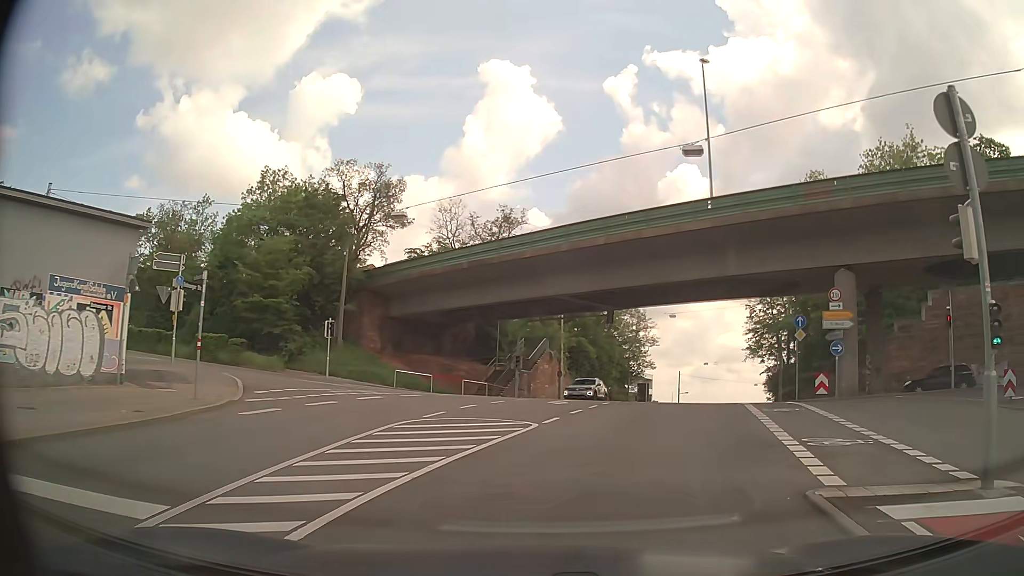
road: secondary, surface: asphalt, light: Day
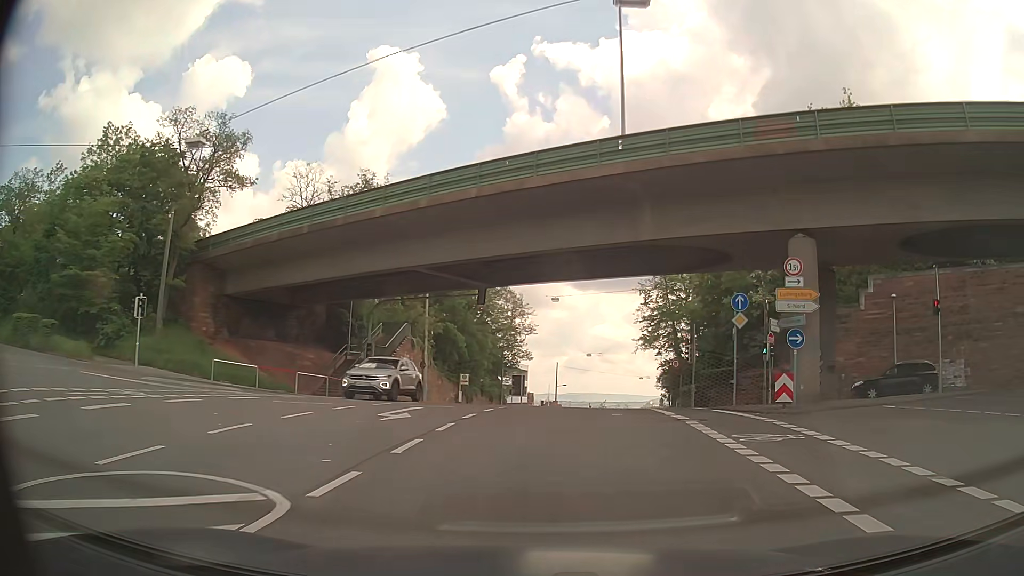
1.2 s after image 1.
(+0.8, +8.3) m; +11°
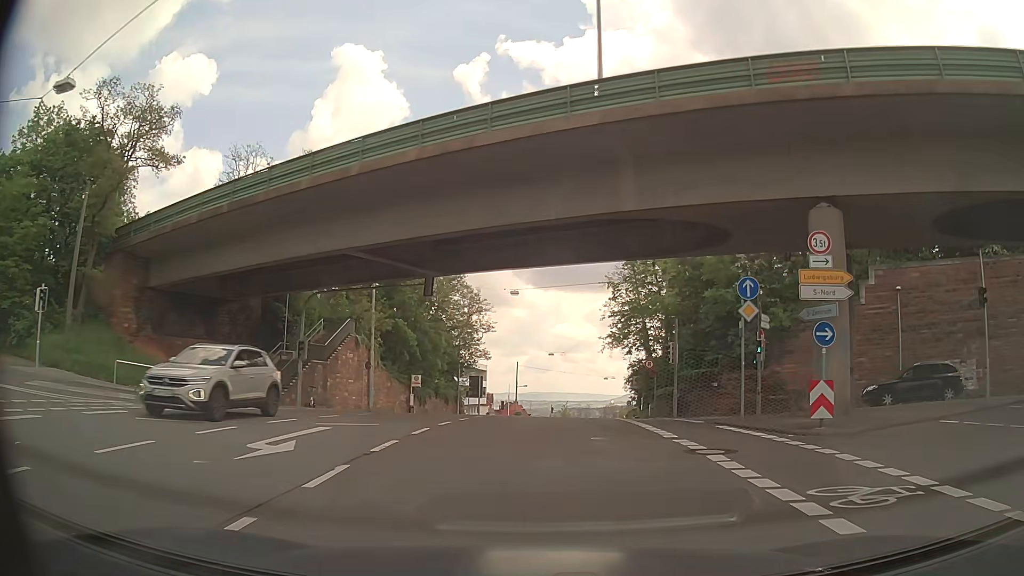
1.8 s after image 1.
(+0.2, +5.1) m; +3°
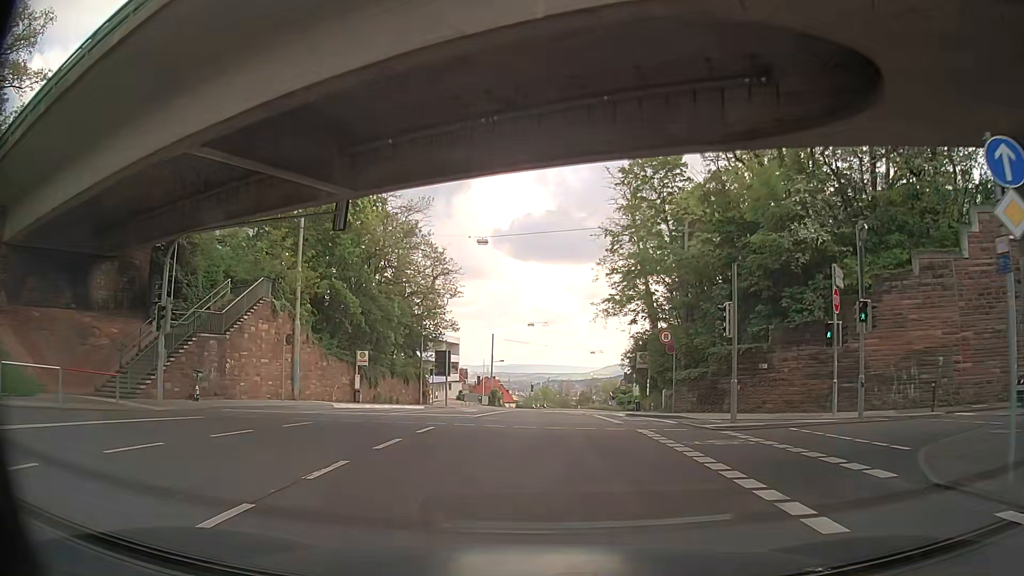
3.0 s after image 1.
(+0.2, +11.6) m; +2°
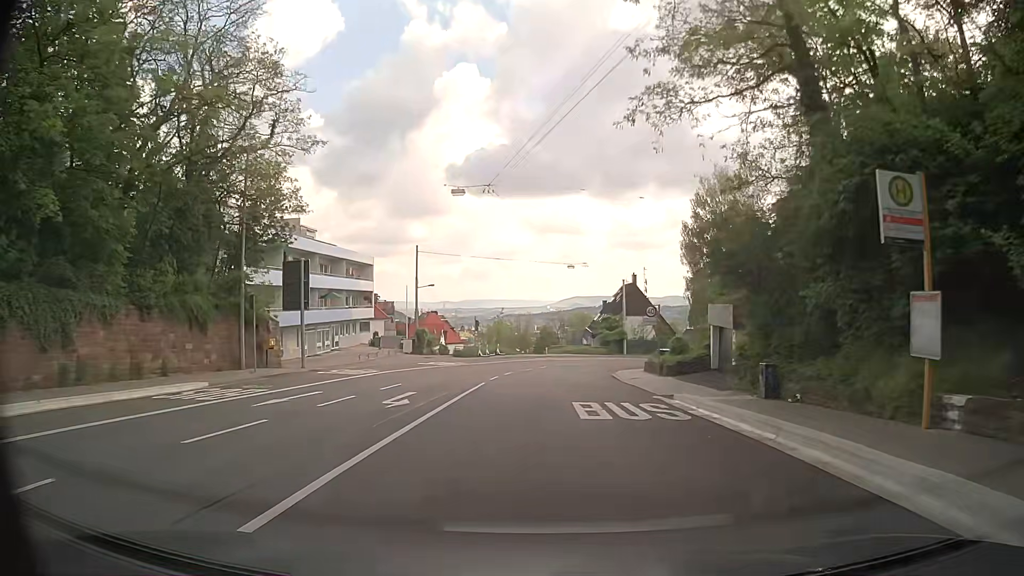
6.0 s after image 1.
(+0.7, +32.1) m; +4°
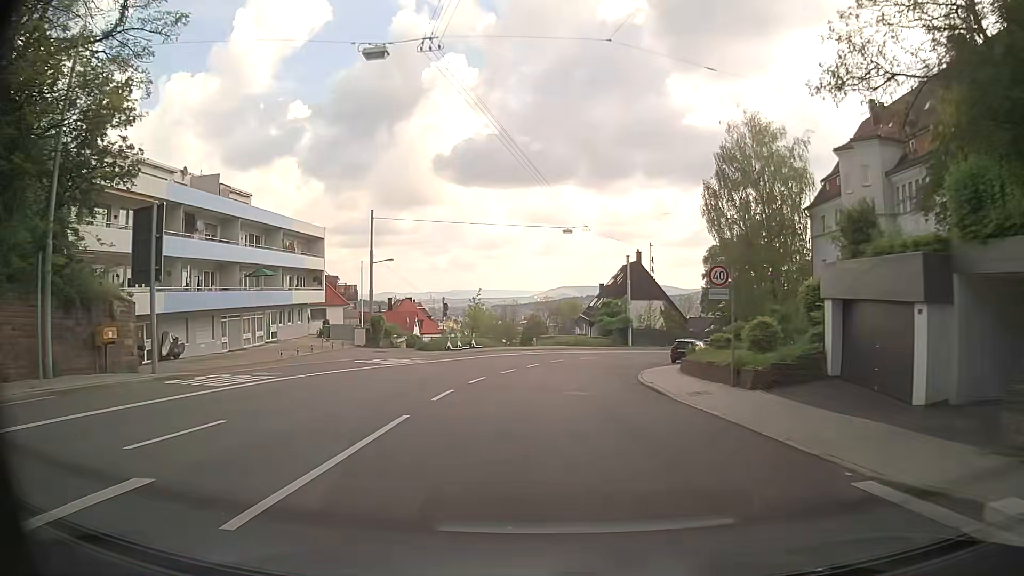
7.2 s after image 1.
(0.0, +13.3) m; +1°
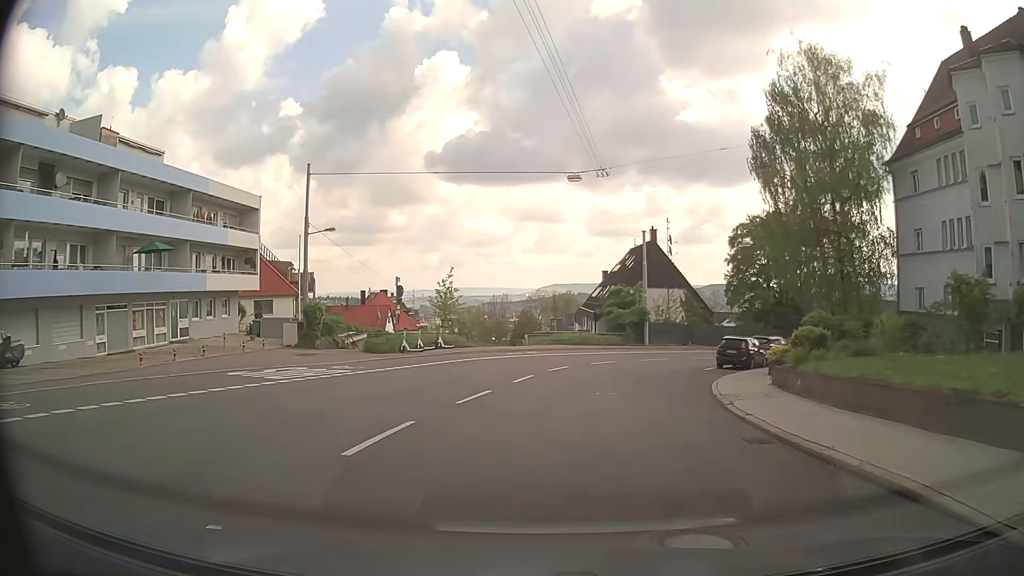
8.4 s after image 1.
(0.0, +13.3) m; 0°
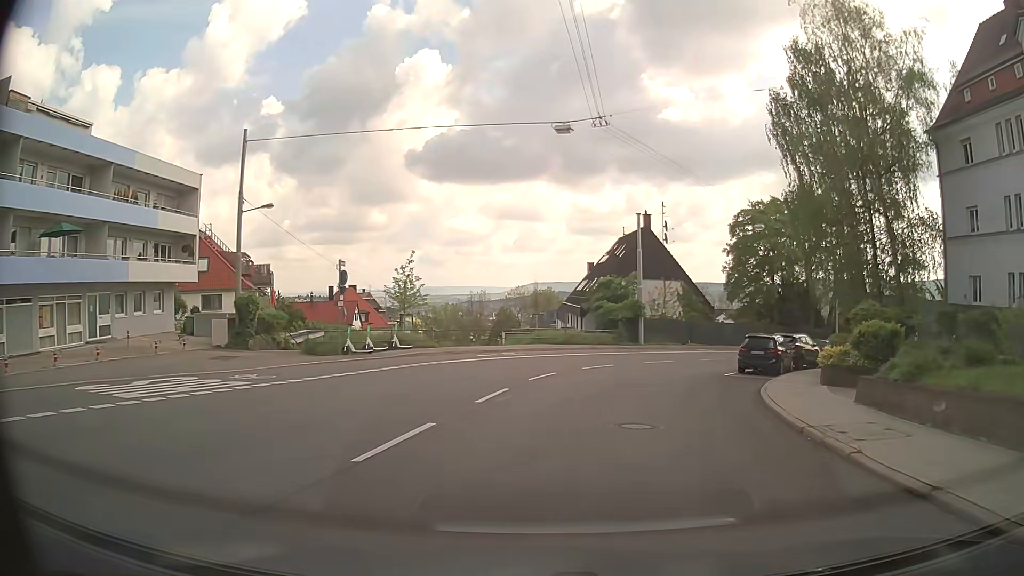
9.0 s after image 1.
(+0.1, +6.5) m; +1°
(+1, +10) (+2, +20) (+6, +29) (+12, +37) (+20, +43) (+29, +48) (+38, +51) (+48, +52) (+58, +51) (+68, +51) m
